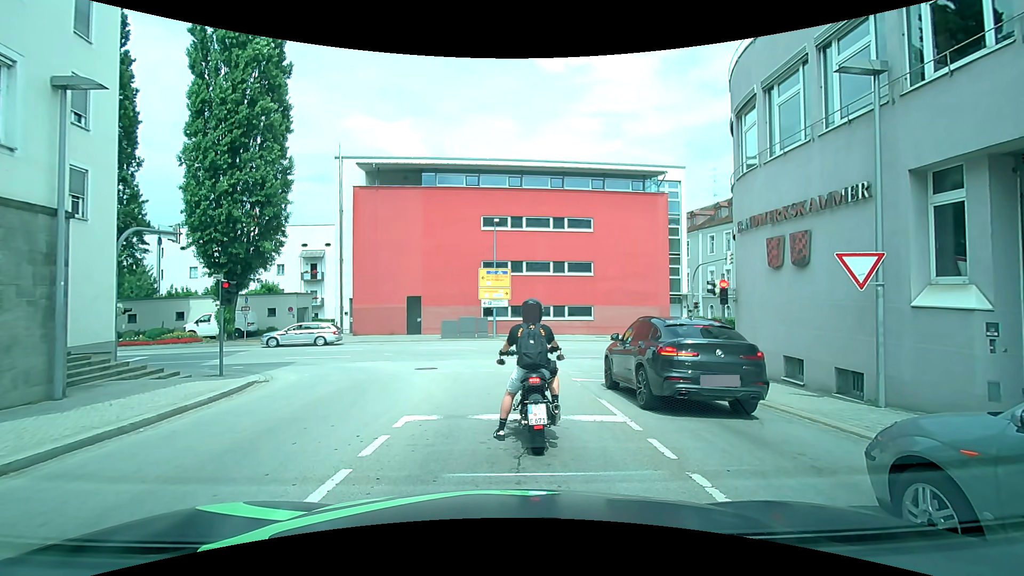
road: tertiary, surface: asphalt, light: Day
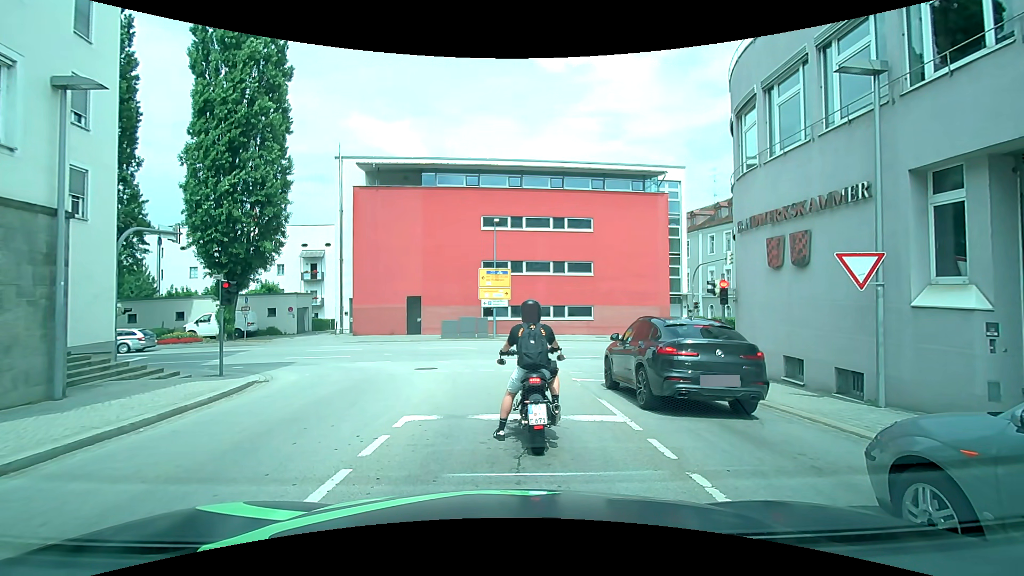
(0.0, 0.0) m; 0°
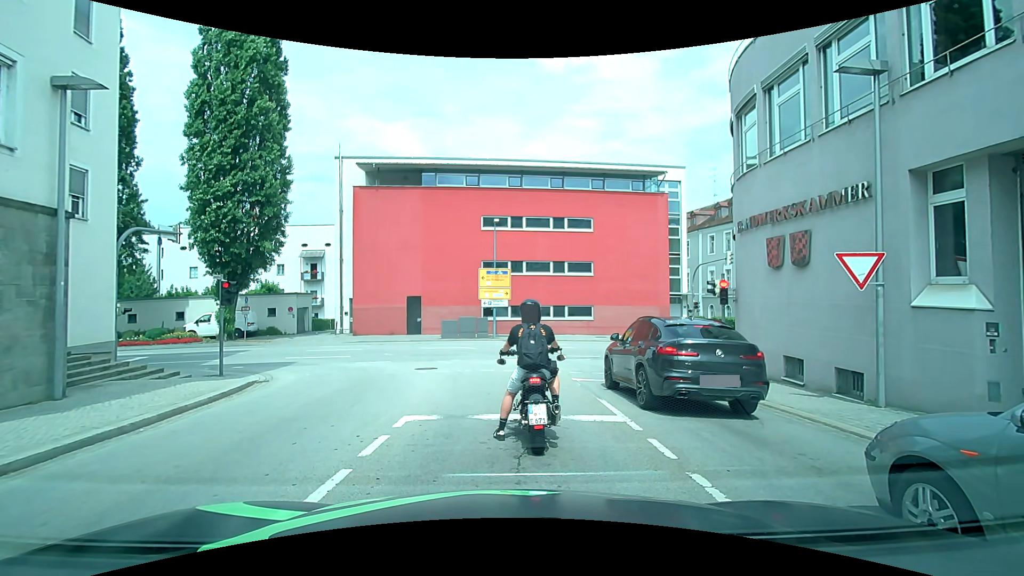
(0.0, 0.0) m; 0°
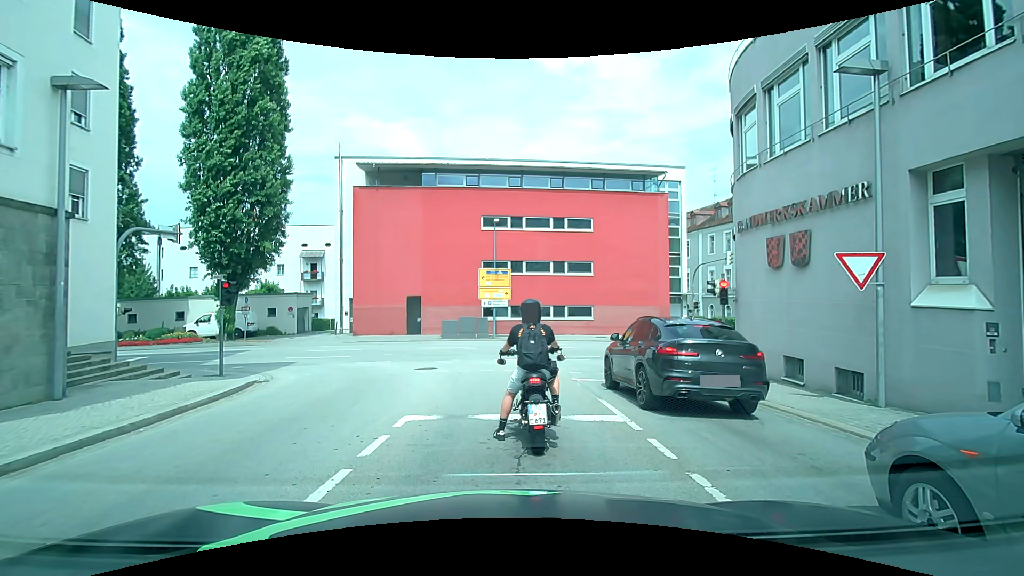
(0.0, 0.0) m; 0°
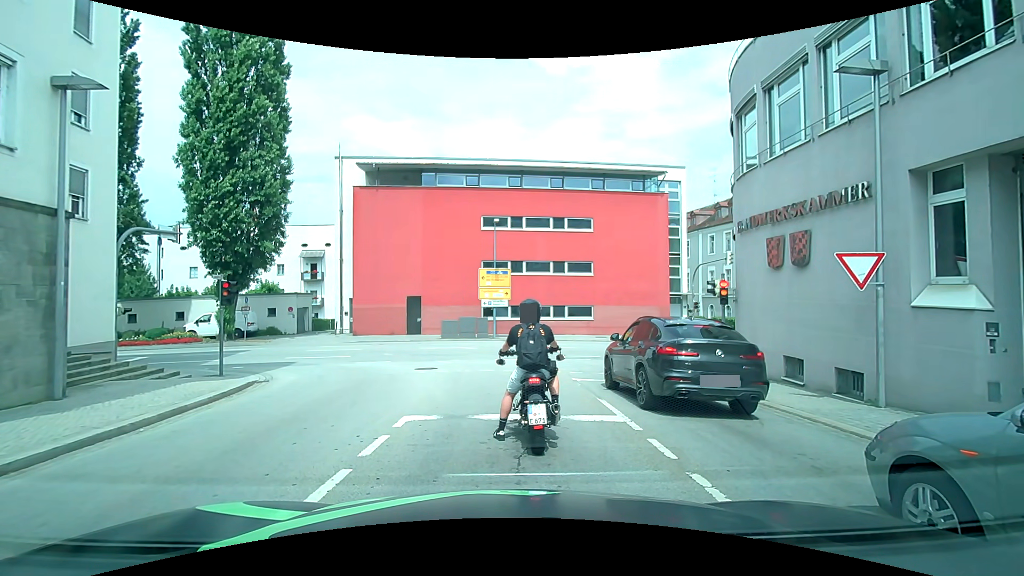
(0.0, 0.0) m; 0°
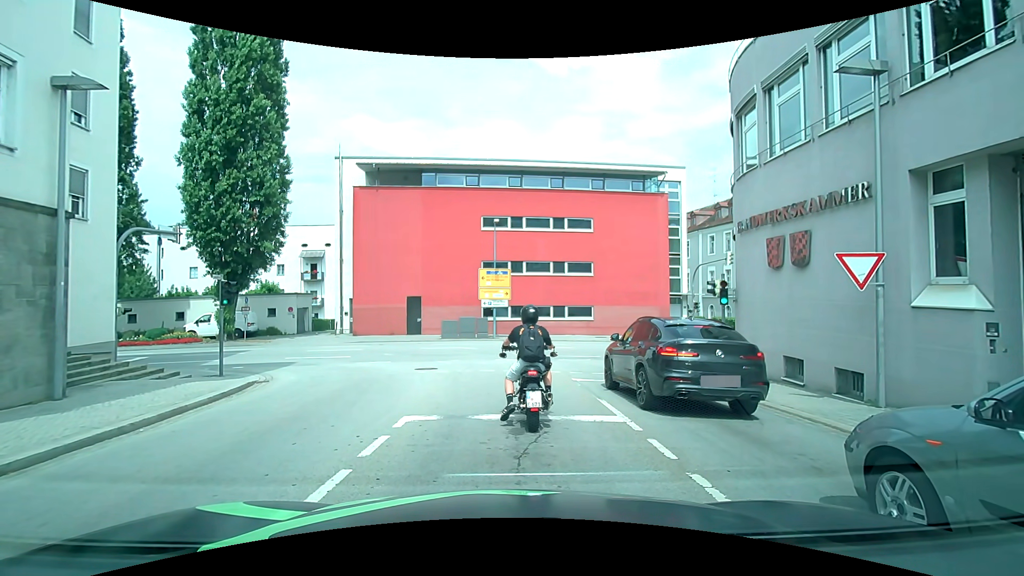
(0.0, 0.0) m; 0°
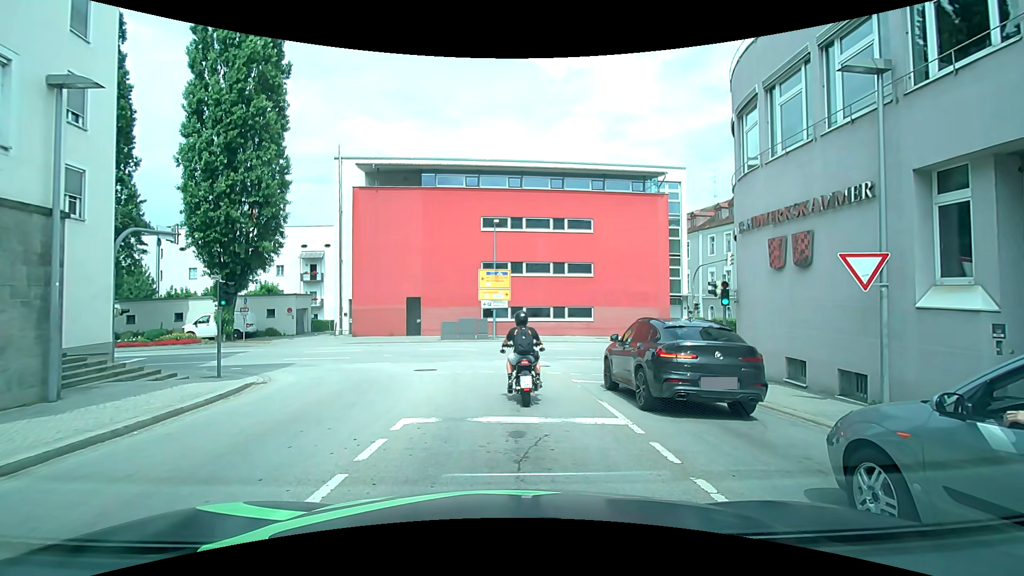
(0.0, +0.1) m; 0°
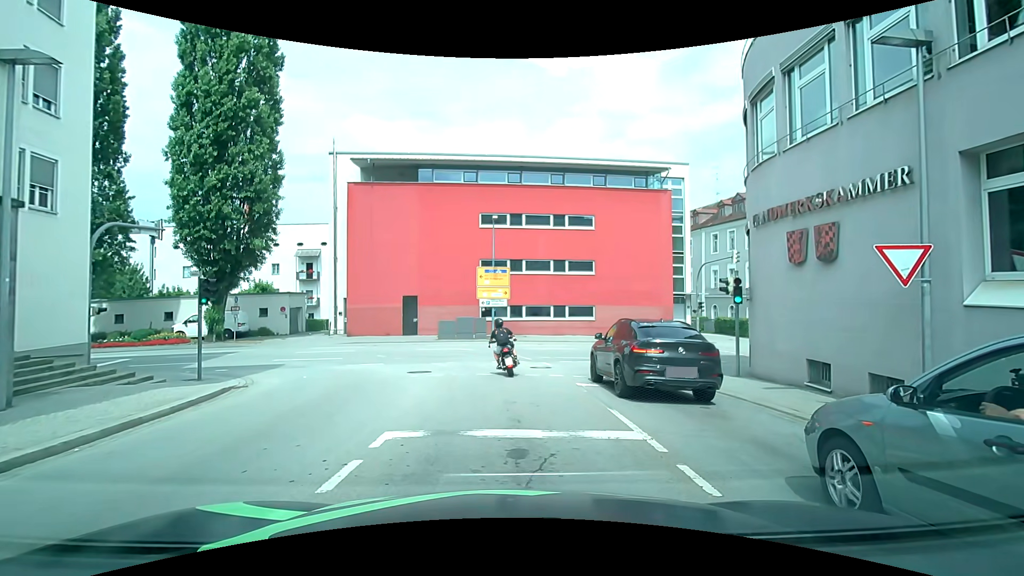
(0.0, +1.1) m; 0°
